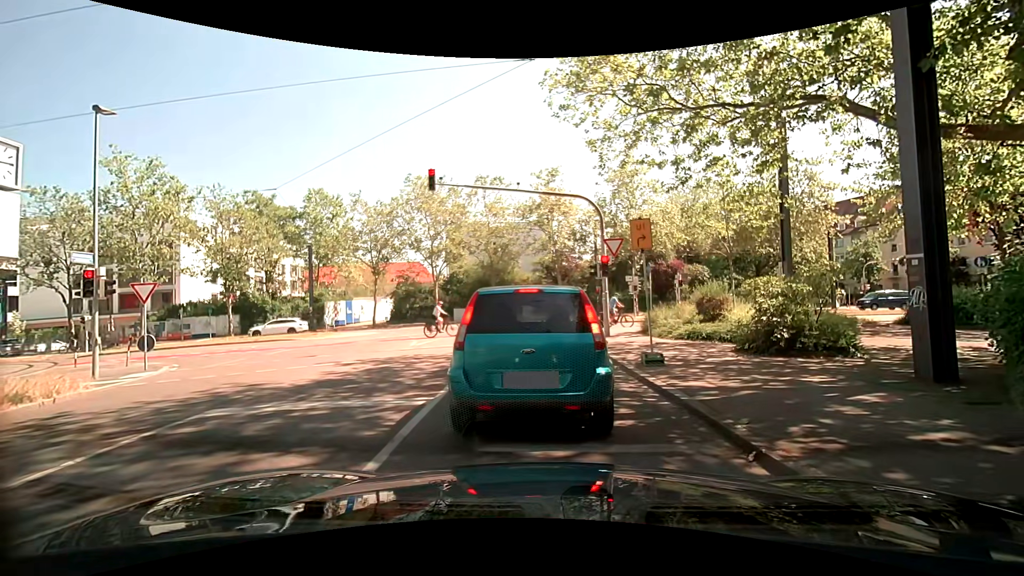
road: tertiary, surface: asphalt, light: Day
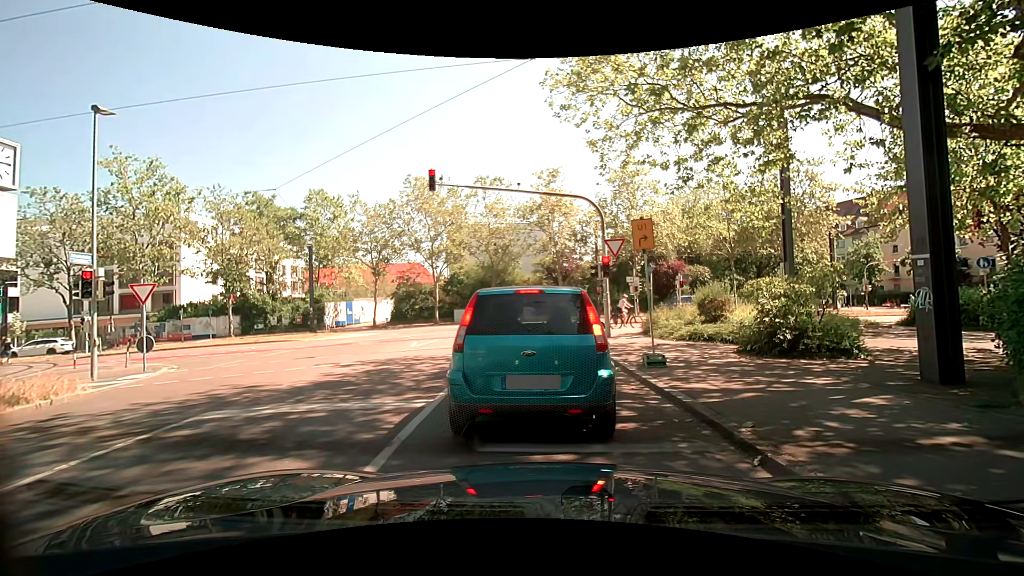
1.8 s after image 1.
(0.0, +0.2) m; 0°
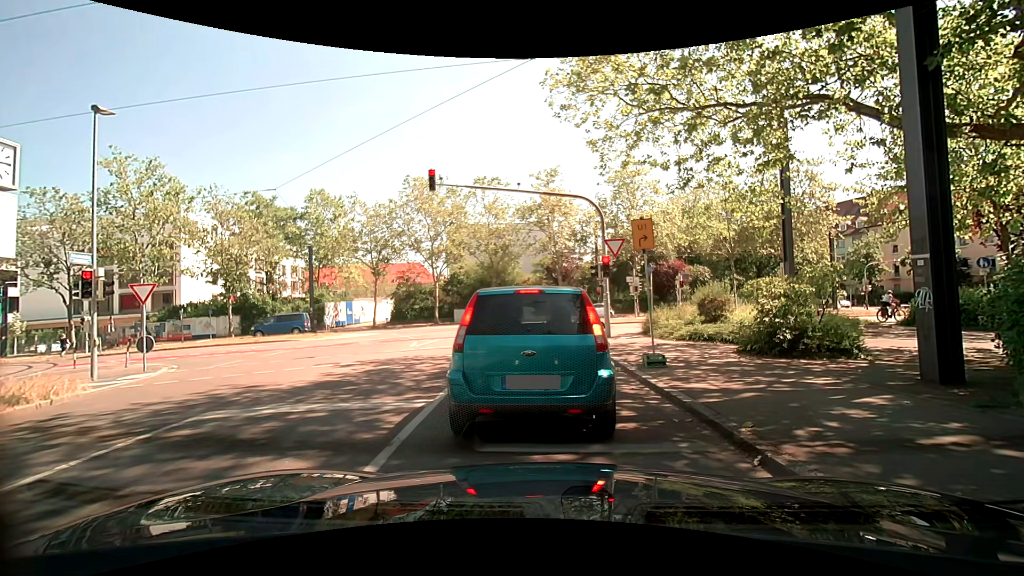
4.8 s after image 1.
(0.0, 0.0) m; 0°
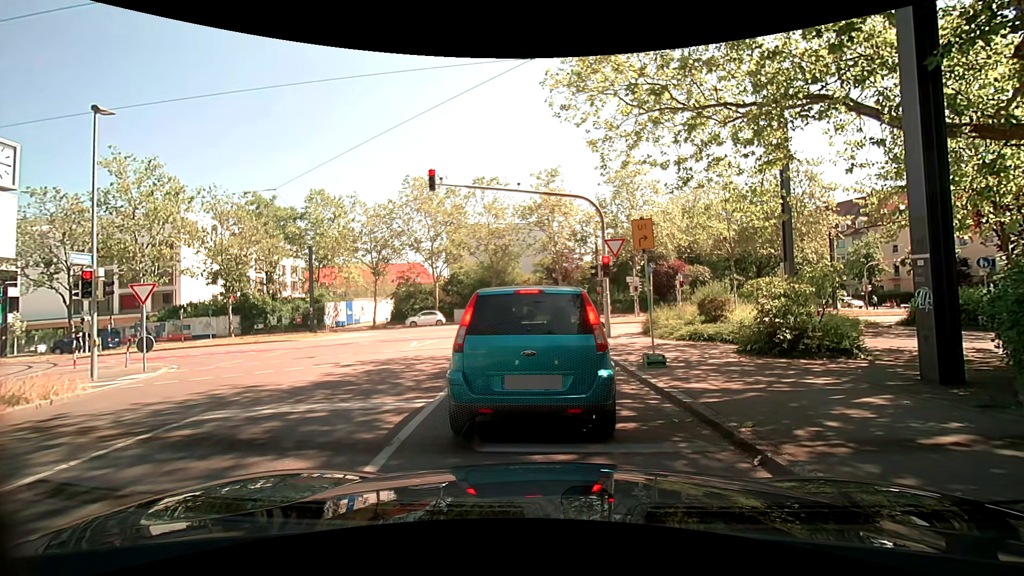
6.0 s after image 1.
(0.0, 0.0) m; 0°
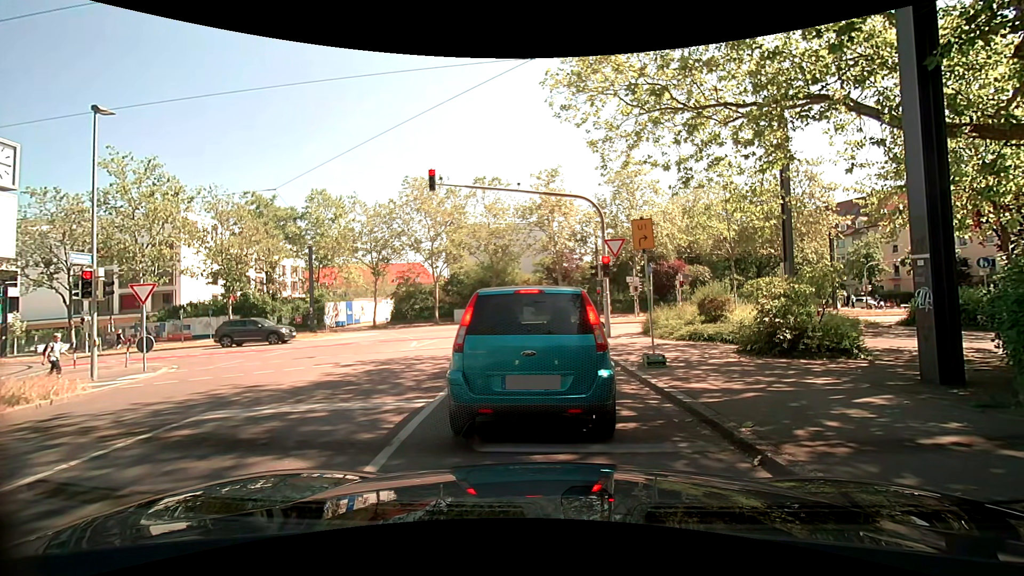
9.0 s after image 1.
(0.0, 0.0) m; 0°
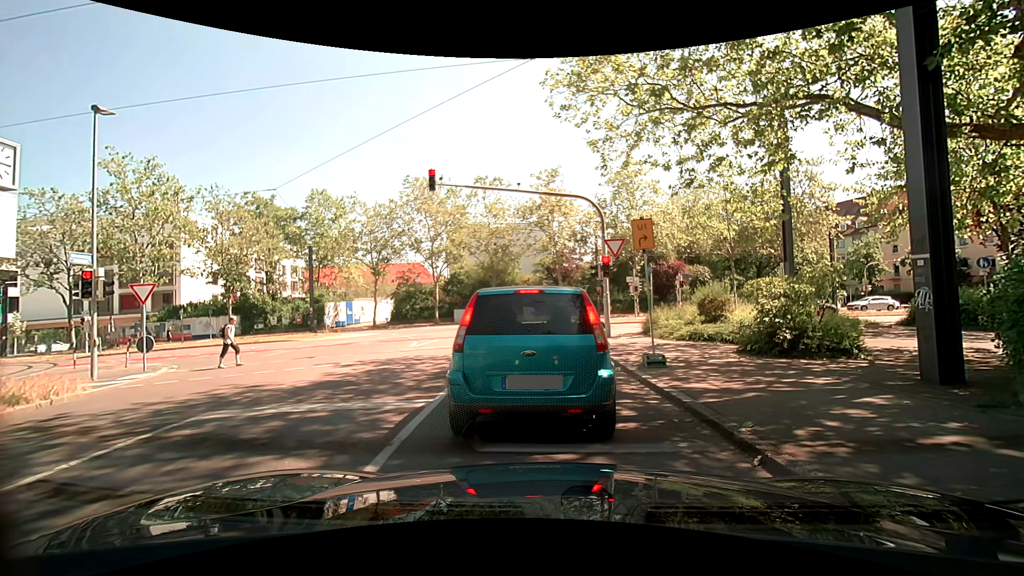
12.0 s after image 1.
(0.0, 0.0) m; 0°
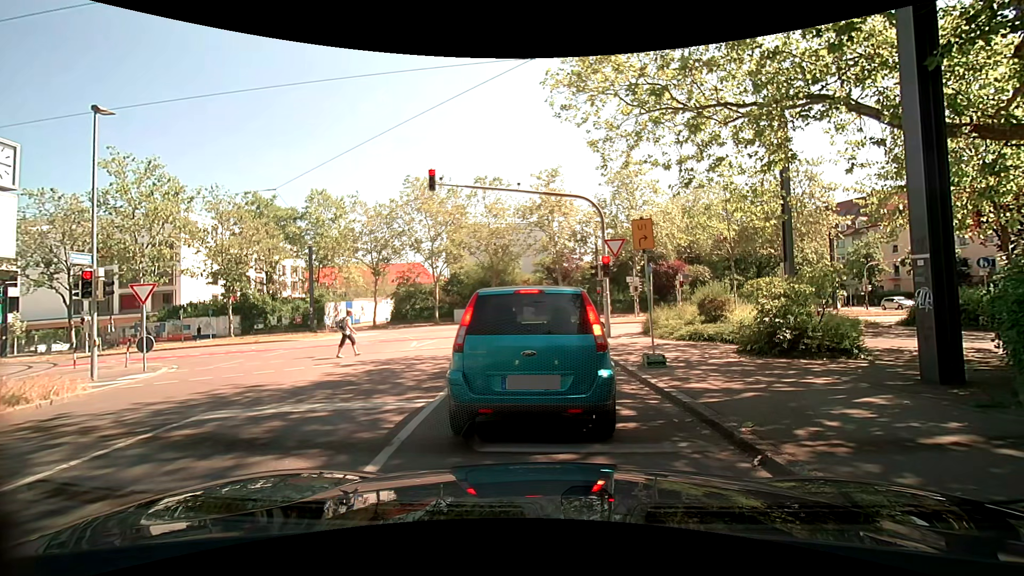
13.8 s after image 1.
(0.0, 0.0) m; 0°
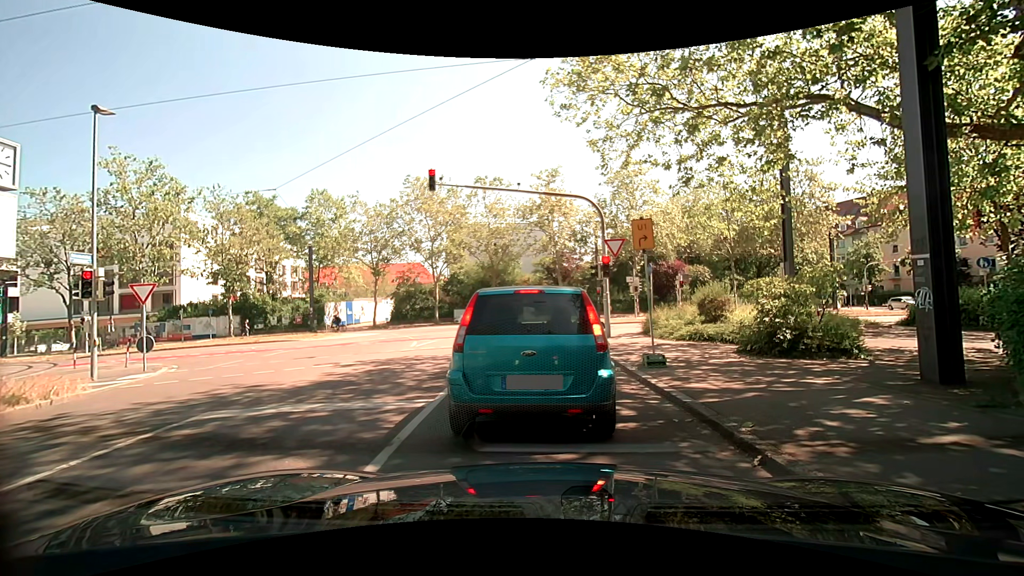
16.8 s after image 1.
(0.0, 0.0) m; 0°
